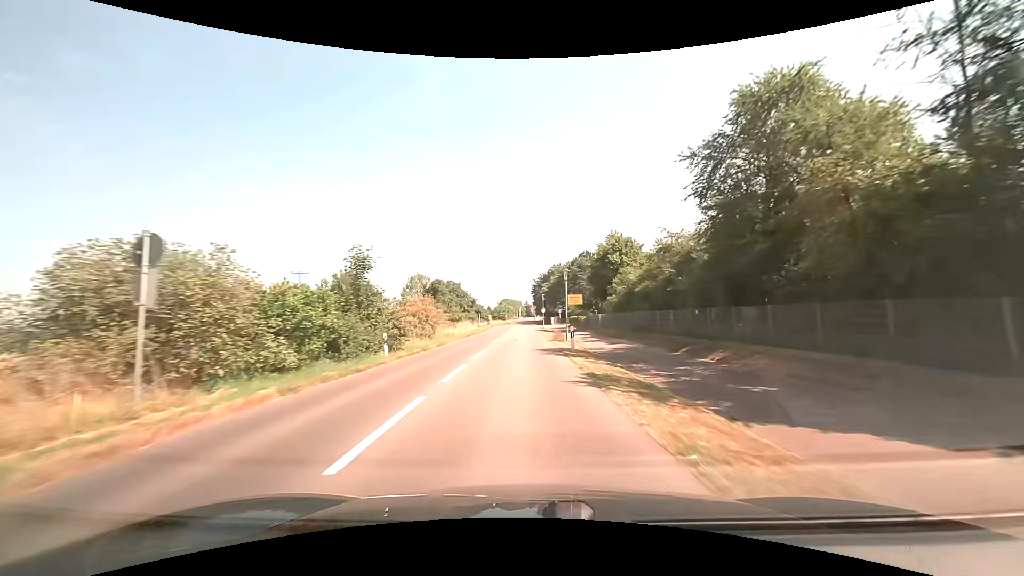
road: secondary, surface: asphalt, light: Day
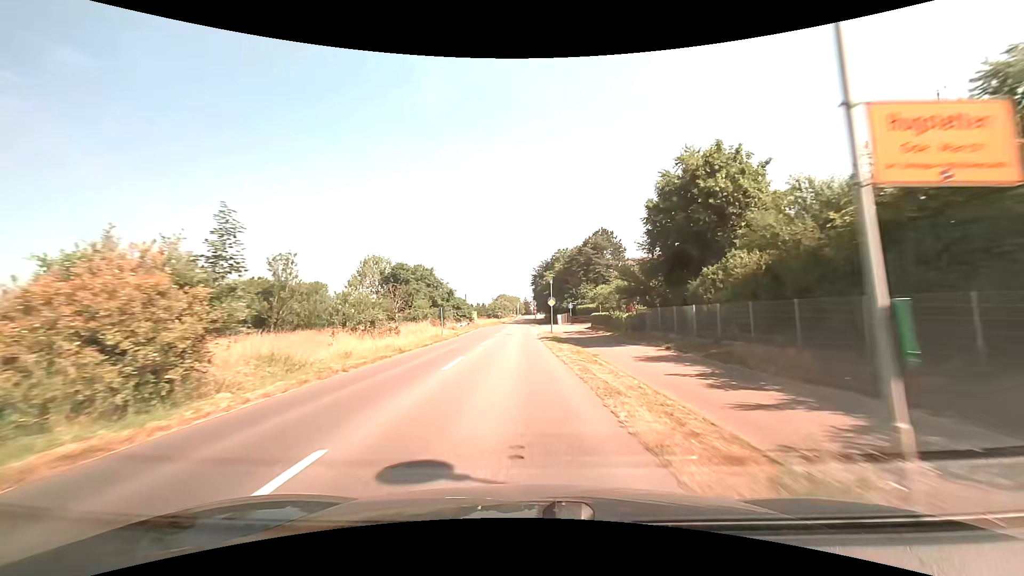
(+0.1, +27.0) m; 0°
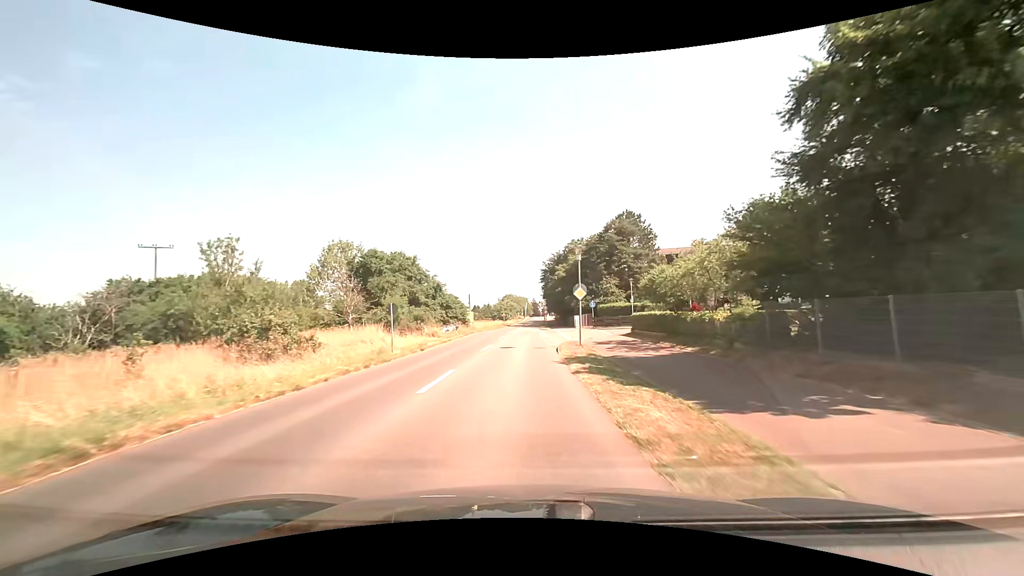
(-0.2, +15.7) m; -1°
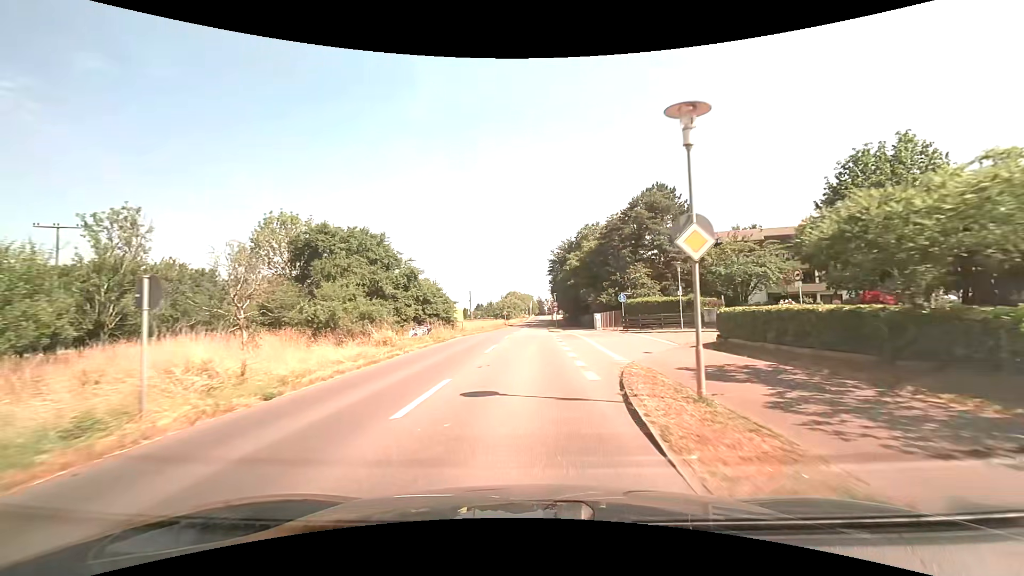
(-0.1, +14.4) m; 0°
(0, +10) (0, +20) (0, +30) (0, +40) (0, +50) (+1, +60) (+1, +70) (+1, +80) (+2, +90) (+2, +100) m
